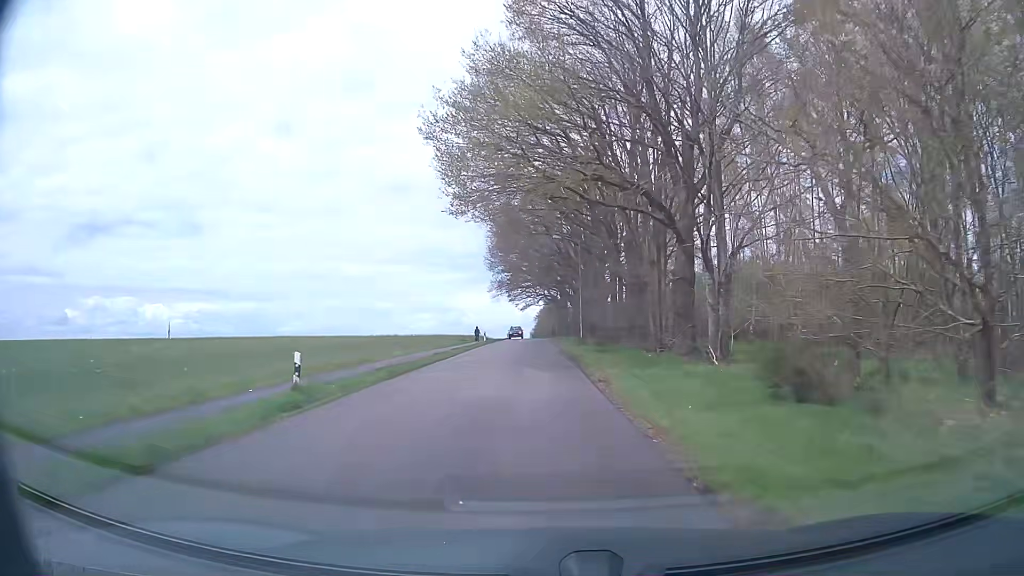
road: unclassified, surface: asphalt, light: Day
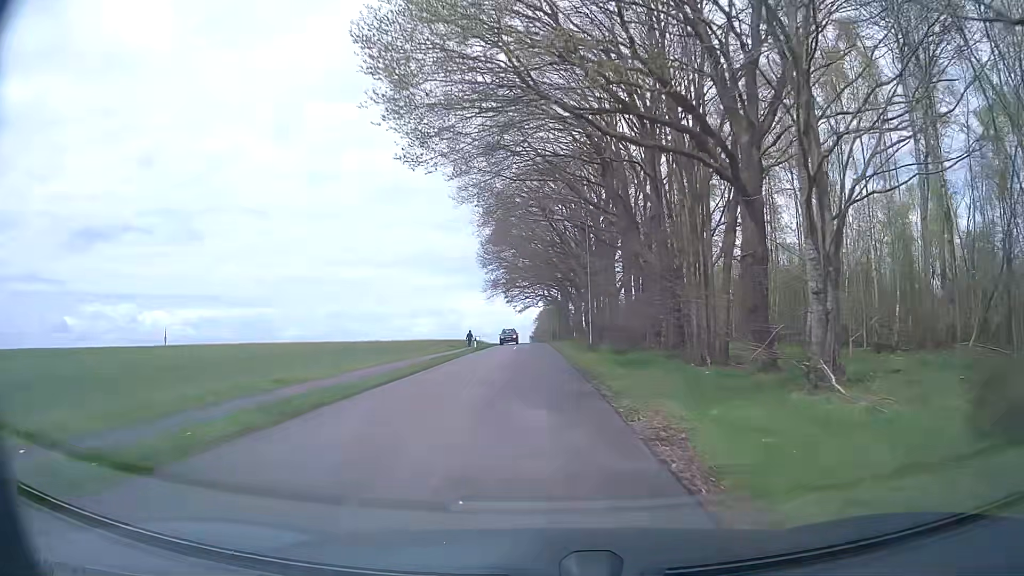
(0.0, +8.6) m; 0°
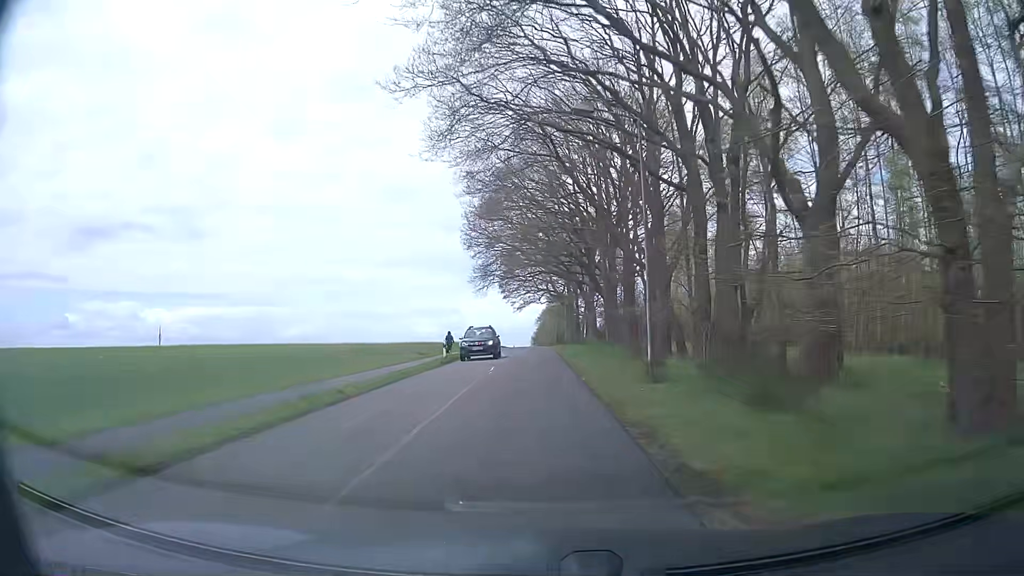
(0.0, +17.7) m; 0°
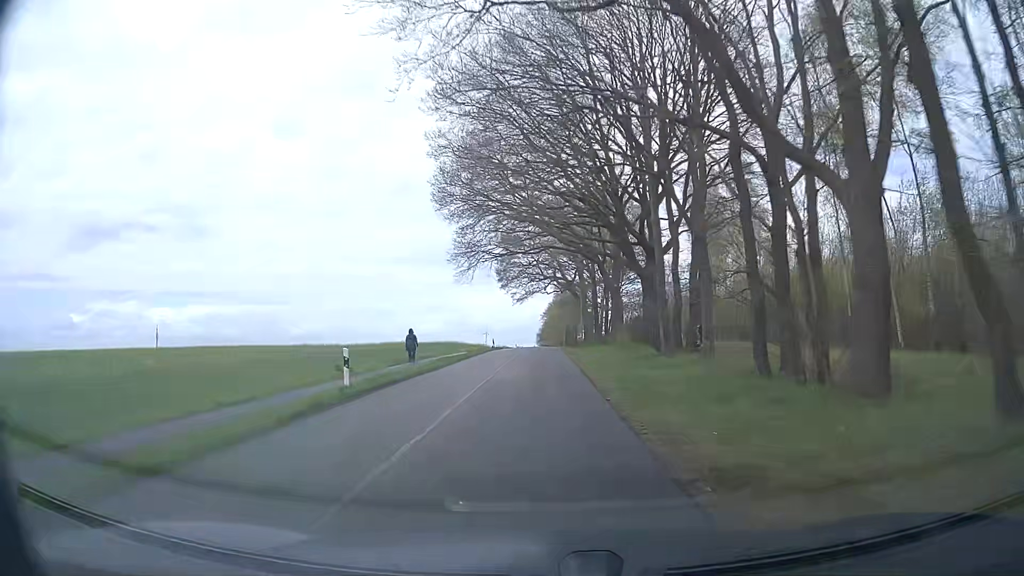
(-0.1, +18.1) m; -1°
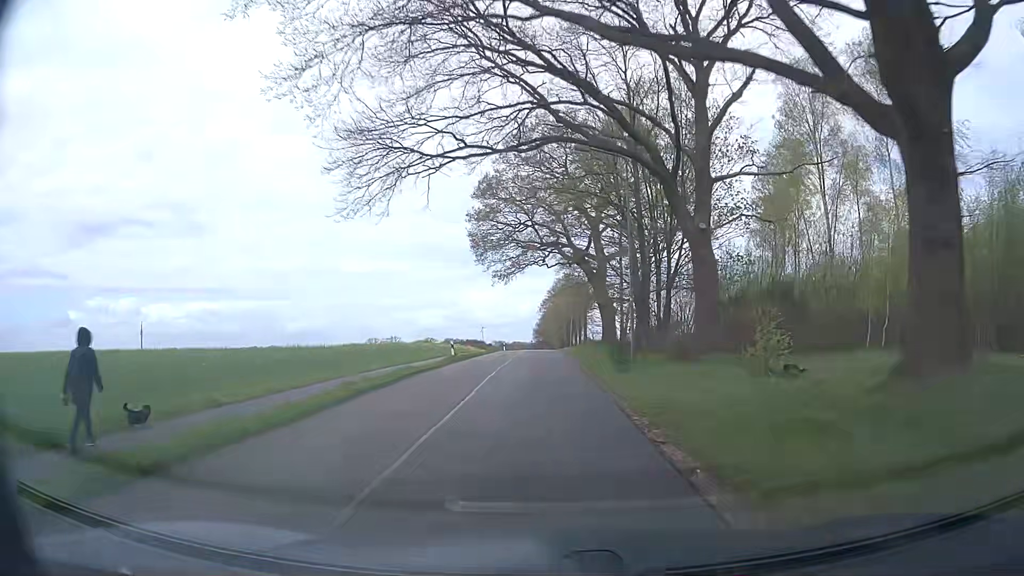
(0.0, +27.7) m; 0°
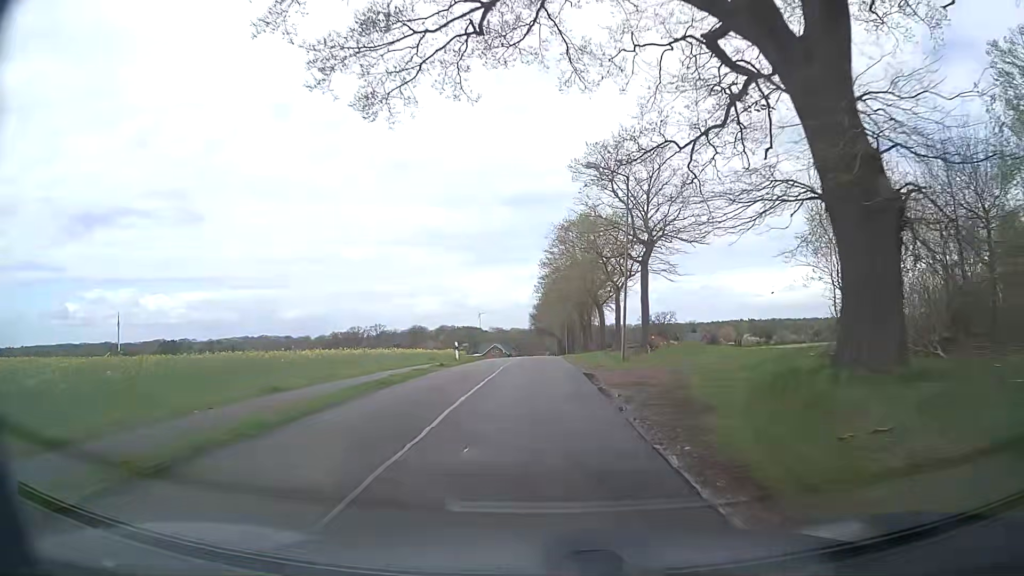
(+0.2, +44.1) m; +1°
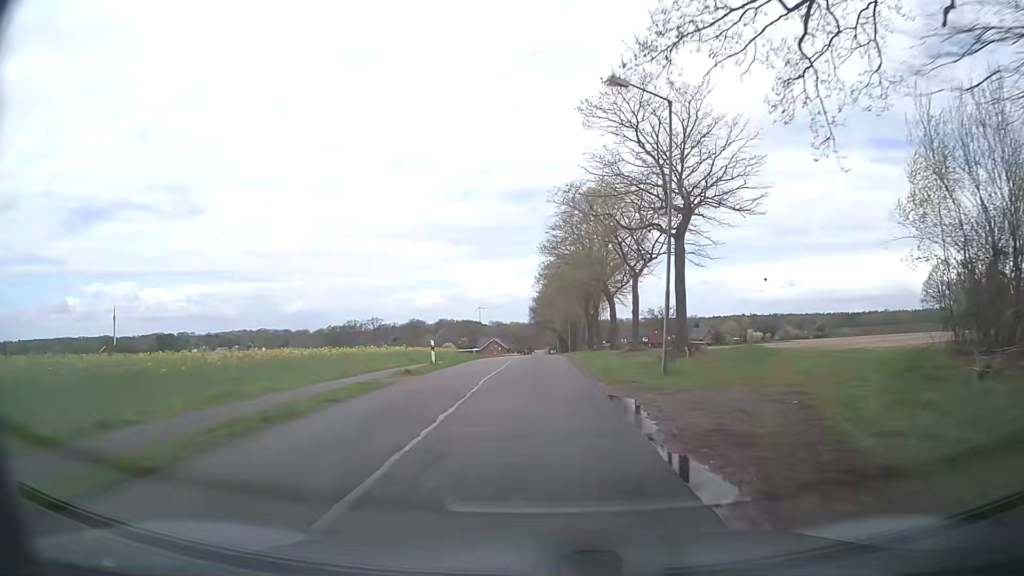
(-0.1, +8.0) m; 0°
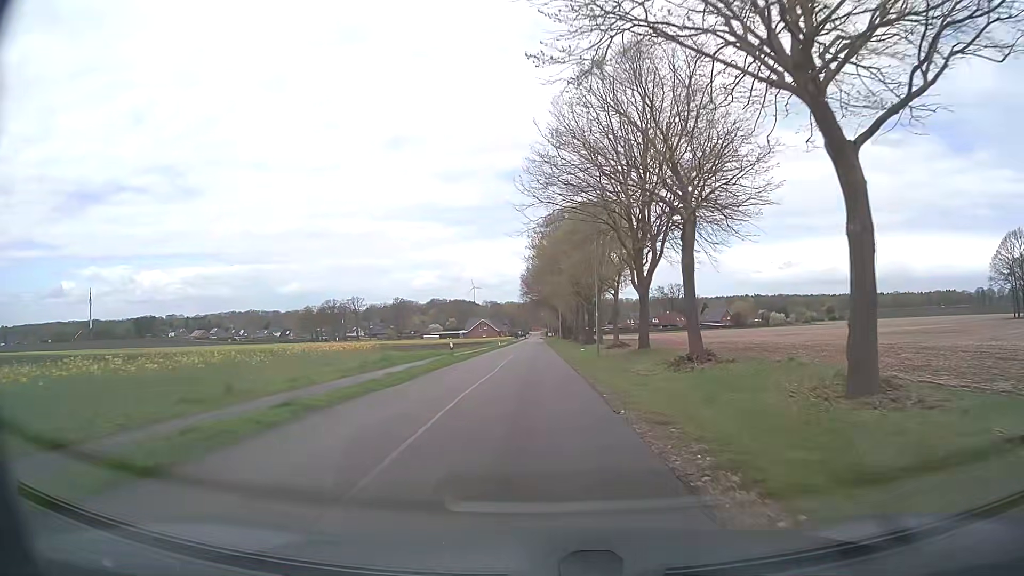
(-0.4, +36.6) m; 0°
(0, +10) (0, +20) (-1, +30) (-1, +40) (-1, +50) (-1, +60) (-1, +70) (-2, +80) (-2, +90) (-2, +100) m
